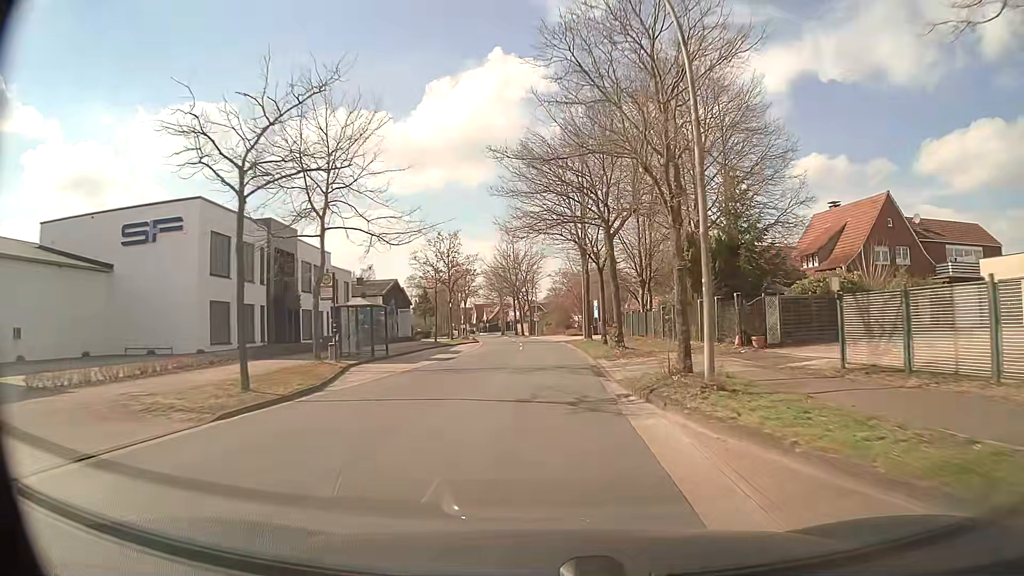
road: secondary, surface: asphalt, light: Day
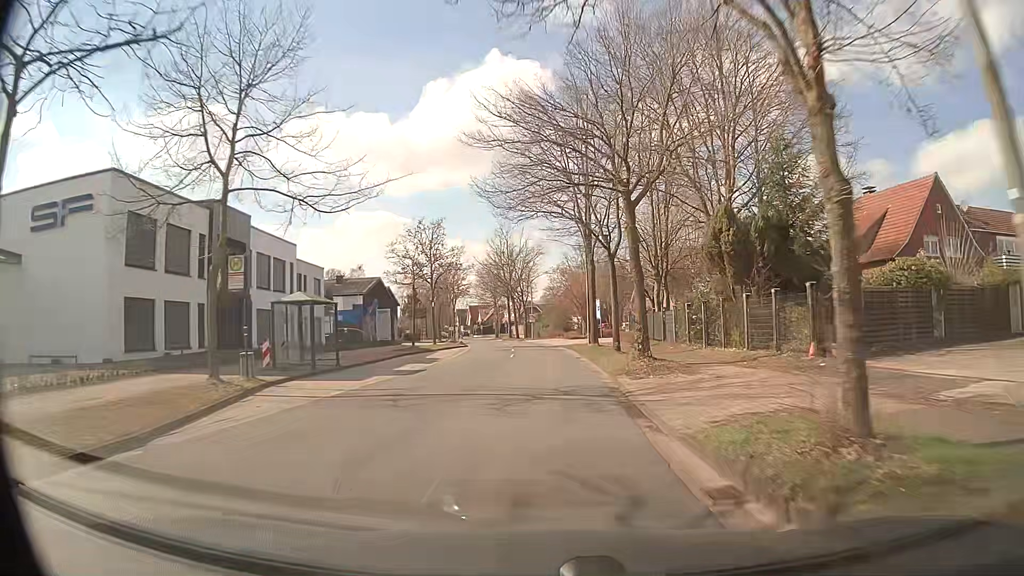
(0.0, +7.6) m; 0°
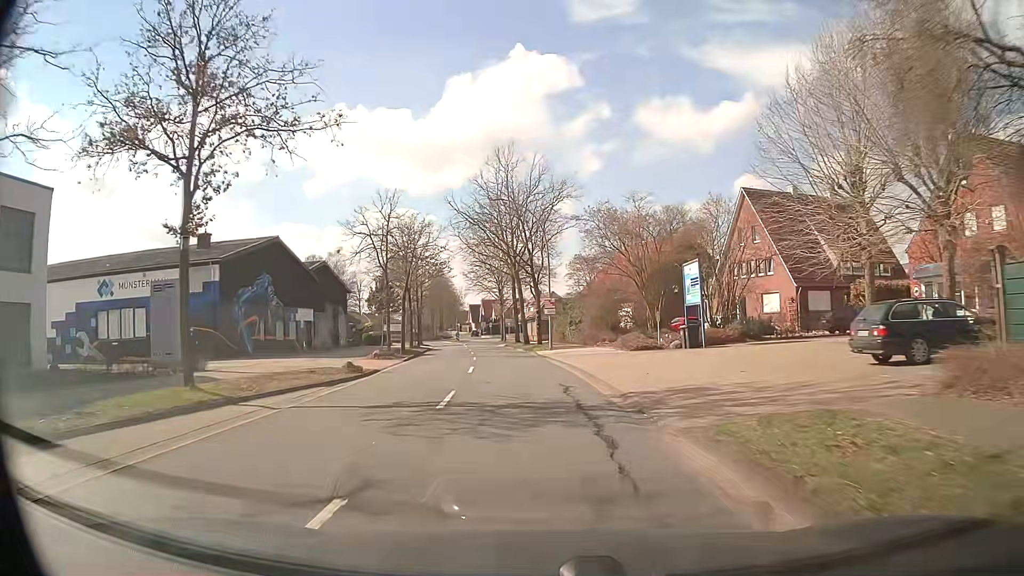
(-0.1, +37.8) m; -2°
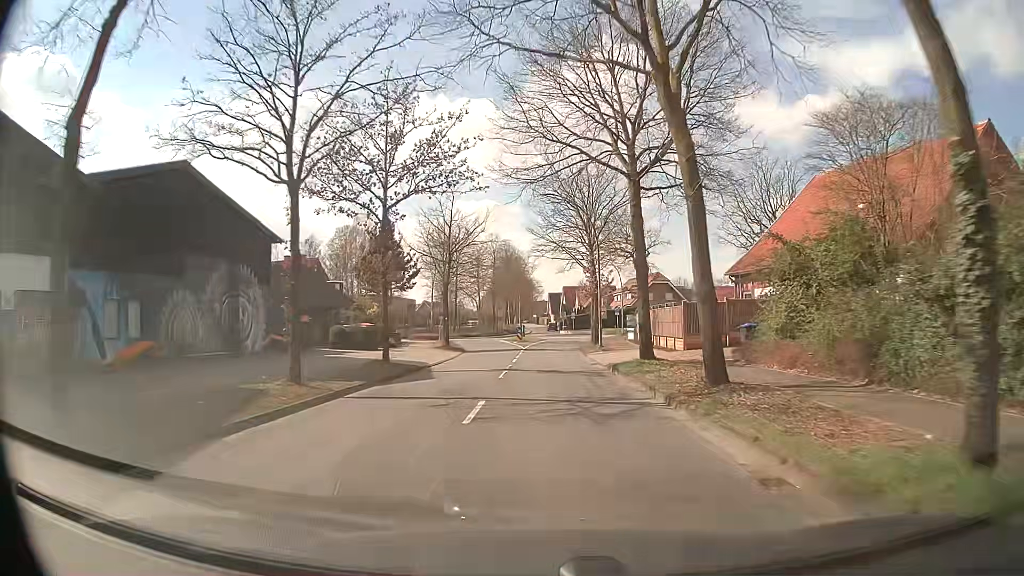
(-2.8, +37.6) m; -7°
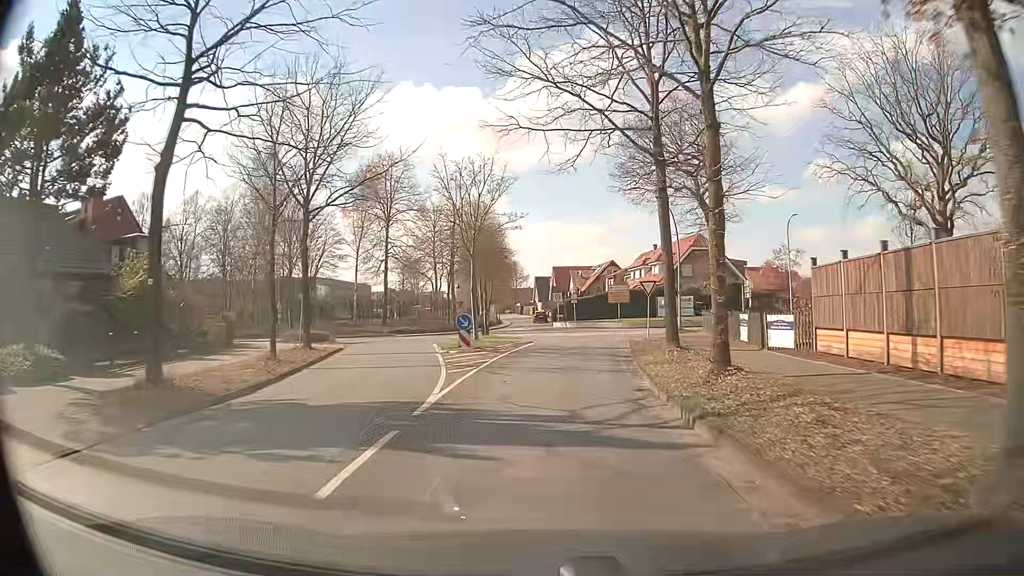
(+0.4, +35.5) m; +1°
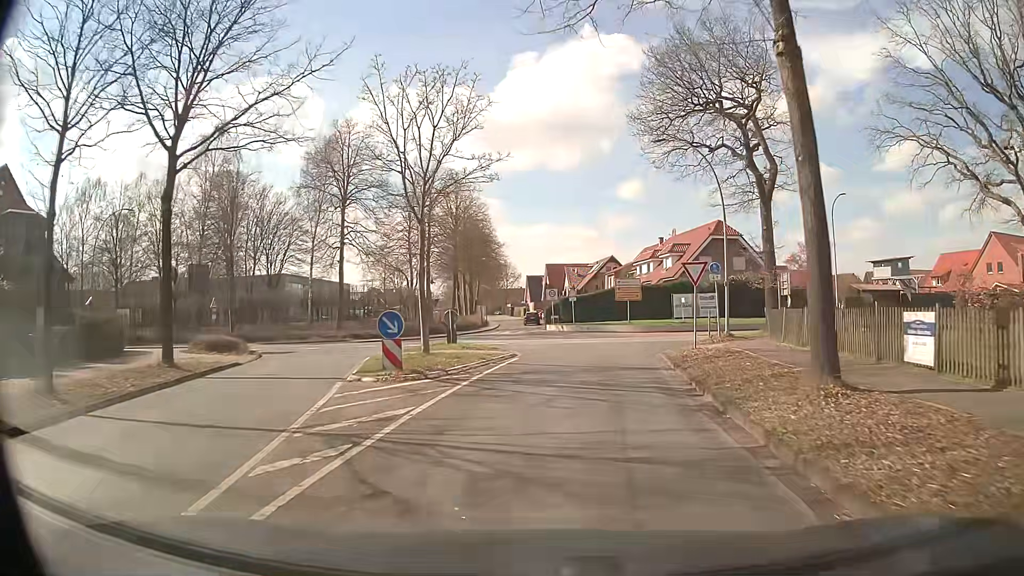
(+0.2, +11.0) m; +1°
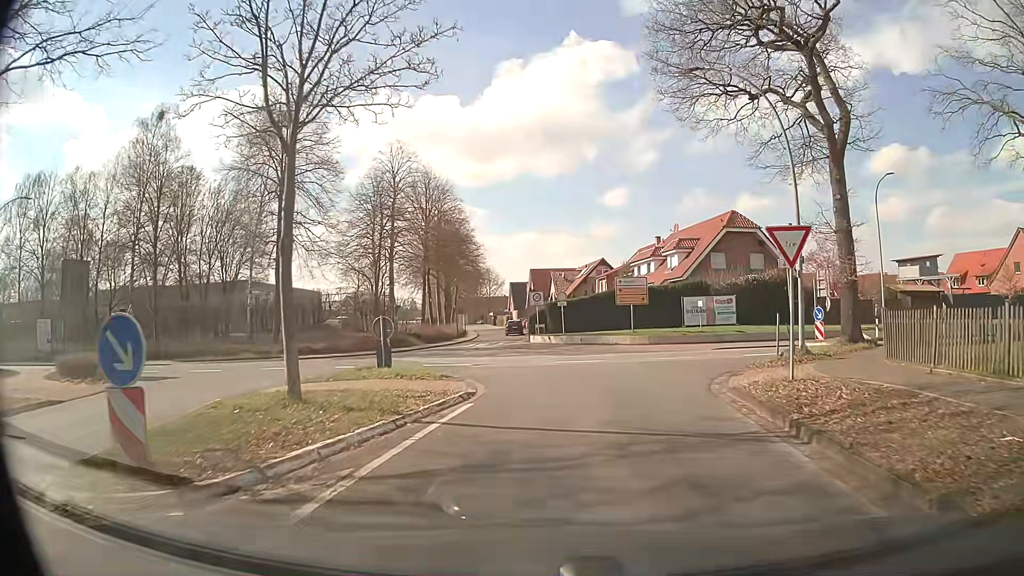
(+0.1, +9.1) m; +1°
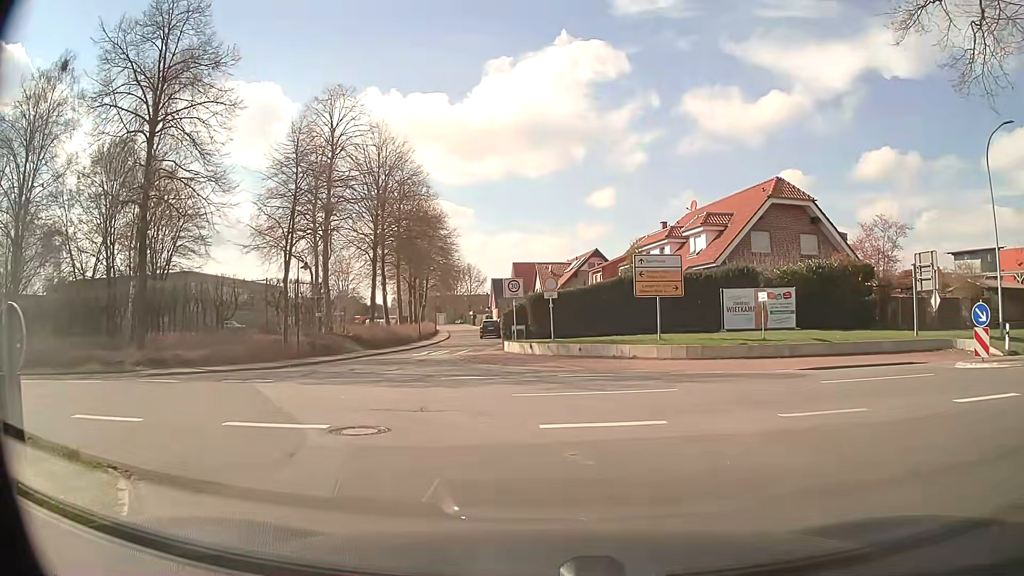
(+0.2, +12.8) m; +1°
